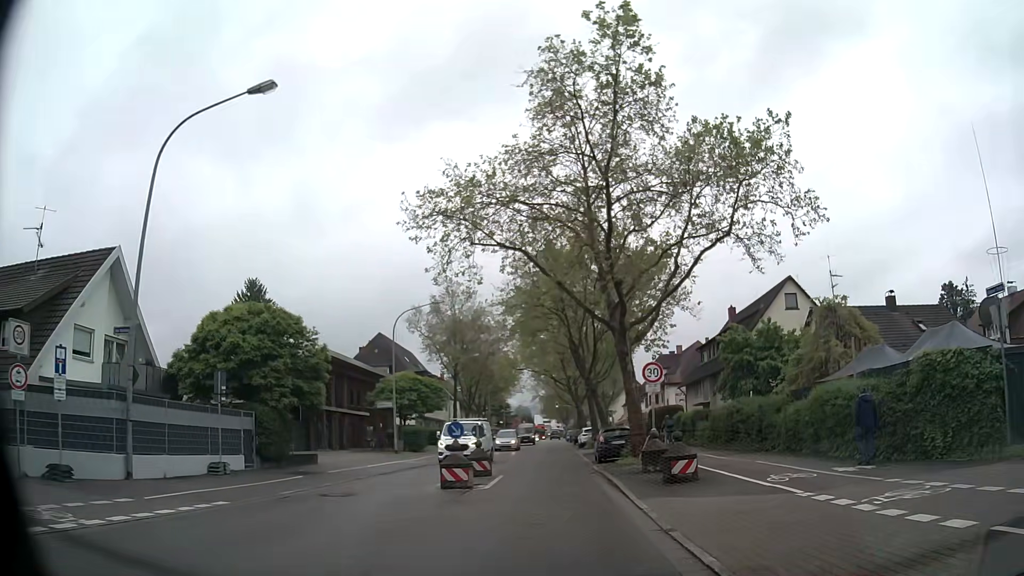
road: secondary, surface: asphalt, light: Day
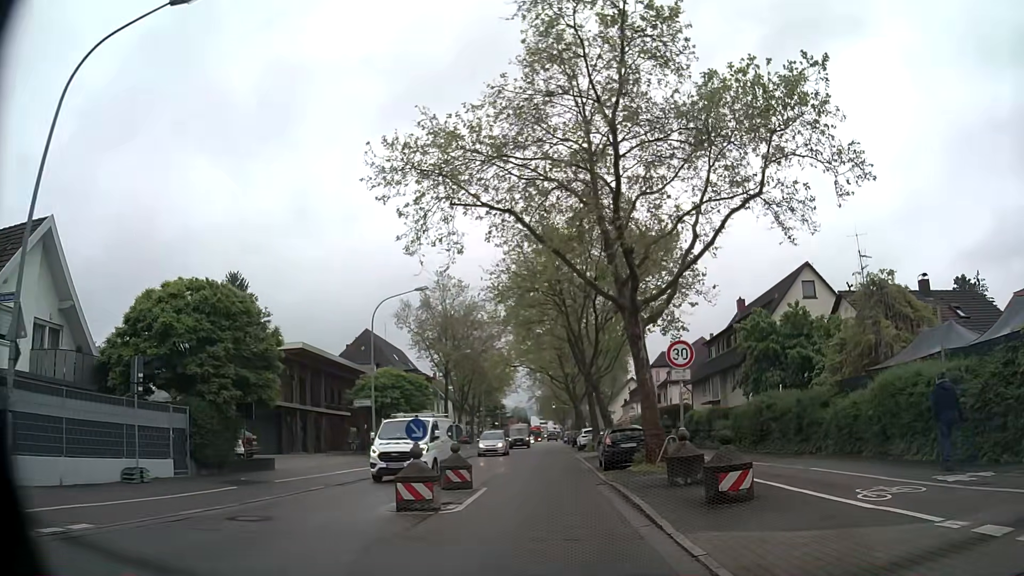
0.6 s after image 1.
(0.0, +4.5) m; +1°
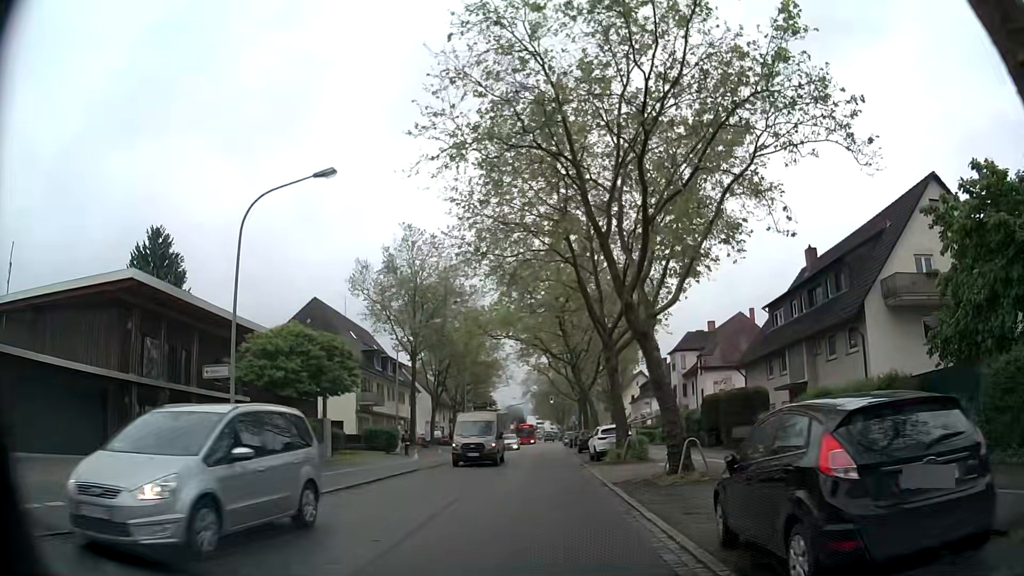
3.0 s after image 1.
(-0.1, +18.0) m; 0°
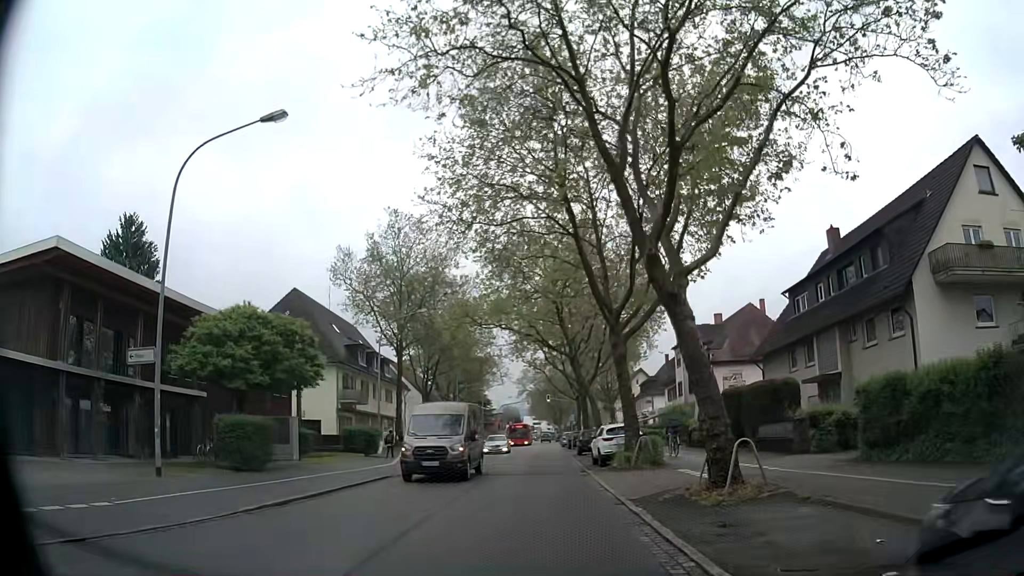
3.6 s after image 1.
(0.0, +4.5) m; -1°
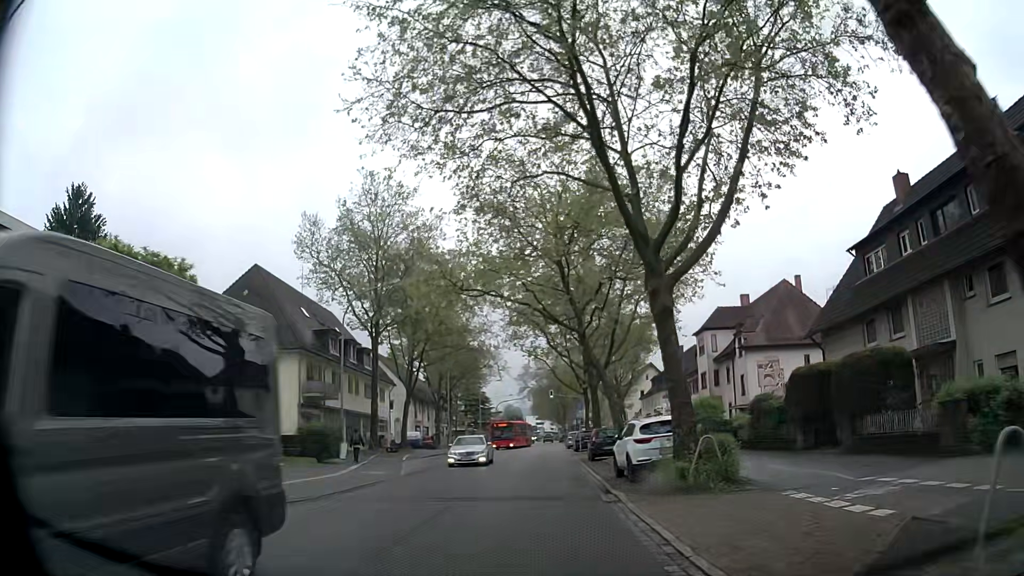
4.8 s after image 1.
(+0.1, +9.0) m; 0°
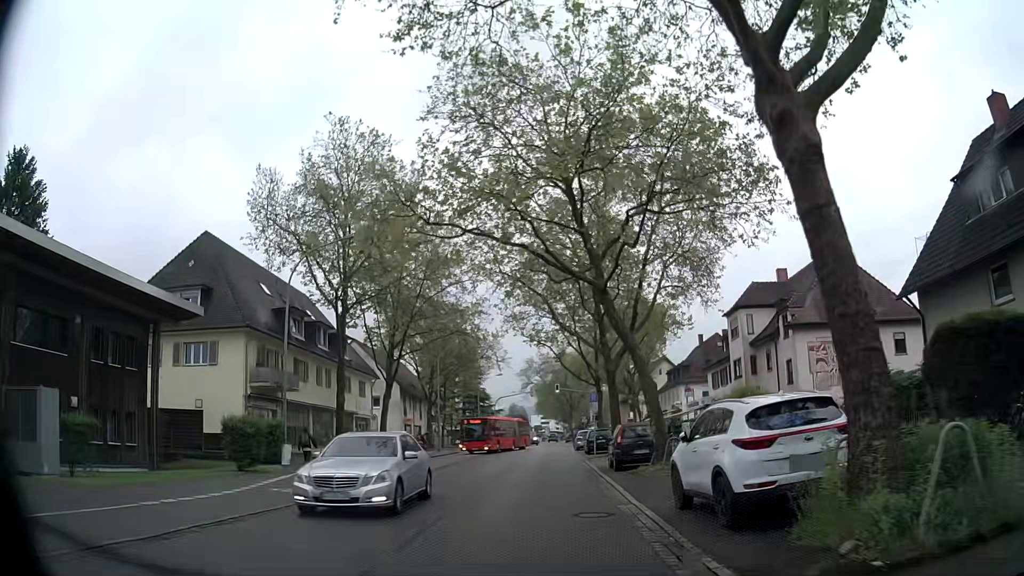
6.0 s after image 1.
(-0.1, +9.0) m; 0°
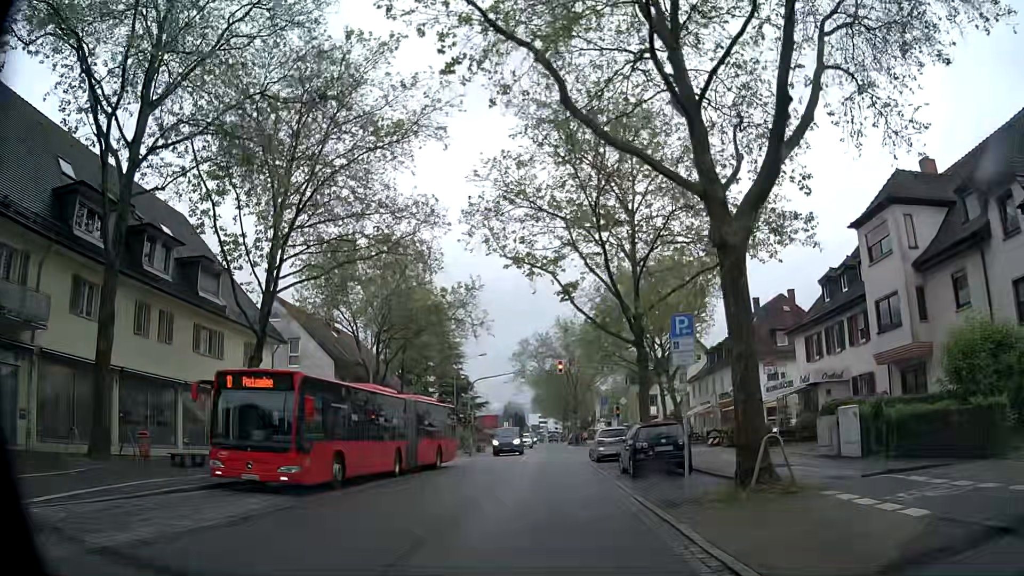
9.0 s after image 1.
(-0.2, +22.6) m; 0°
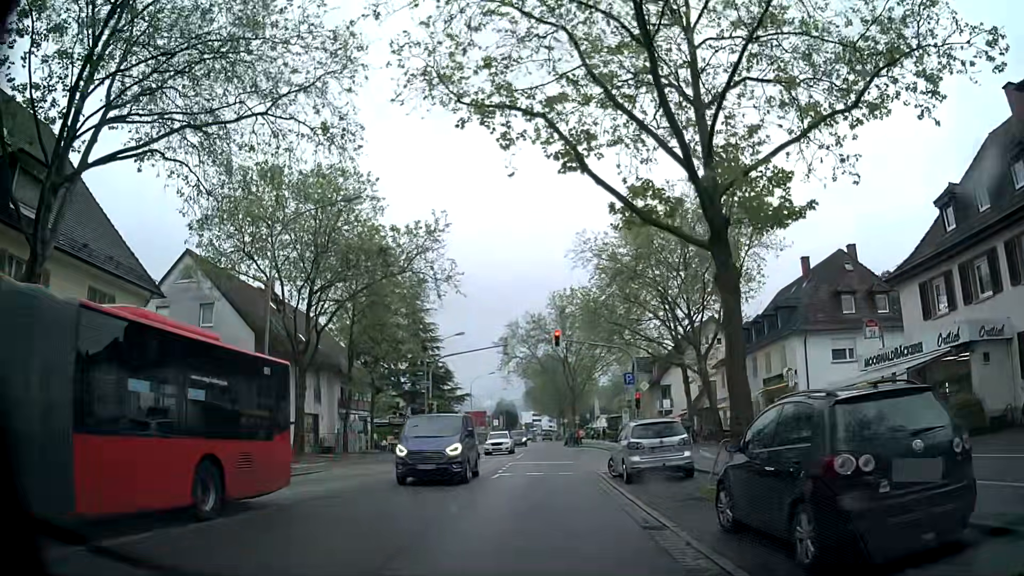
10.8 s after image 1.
(-0.1, +13.5) m; 0°
